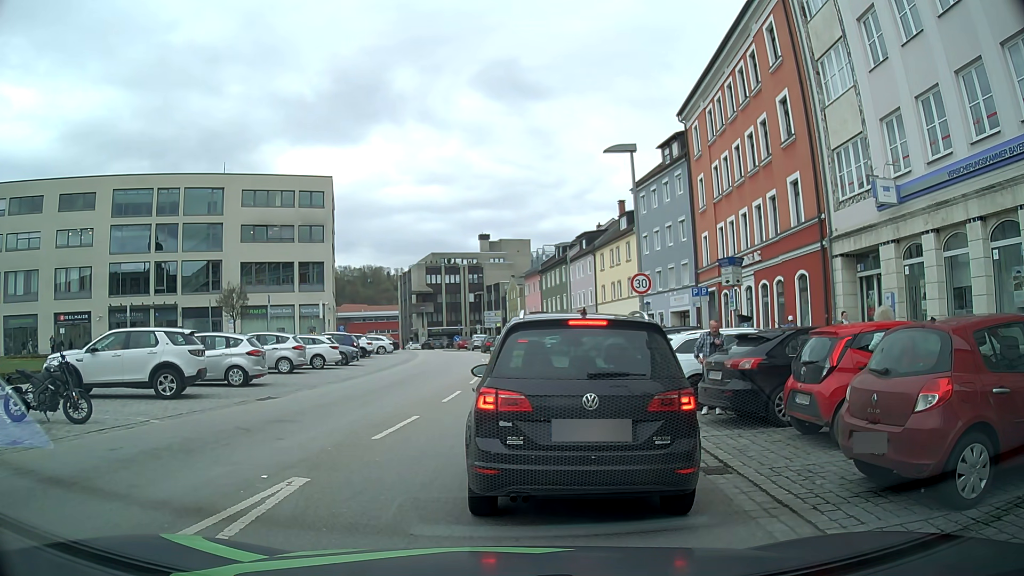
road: tertiary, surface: asphalt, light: Day
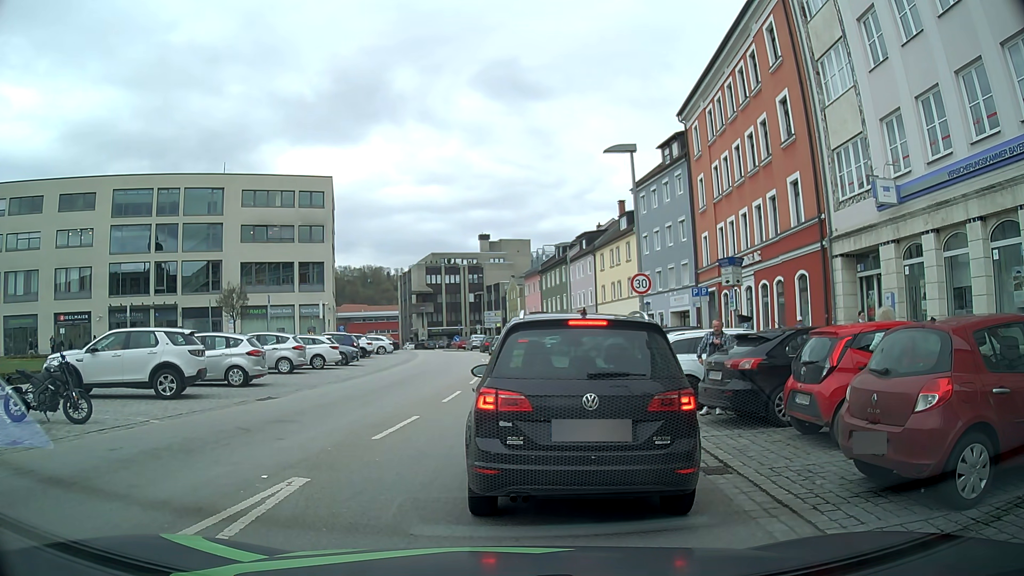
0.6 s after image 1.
(0.0, 0.0) m; 0°
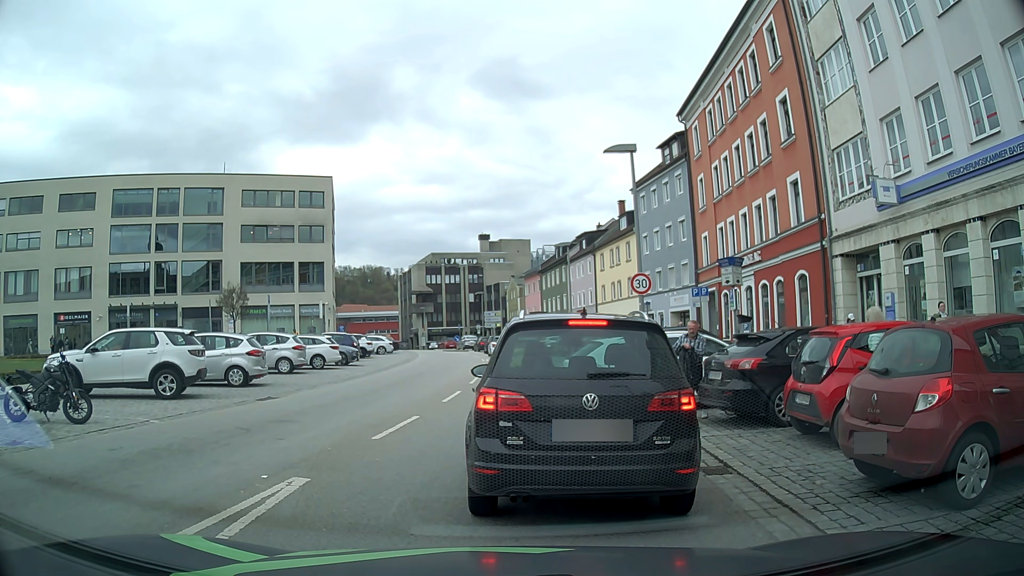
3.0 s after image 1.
(0.0, 0.0) m; 0°
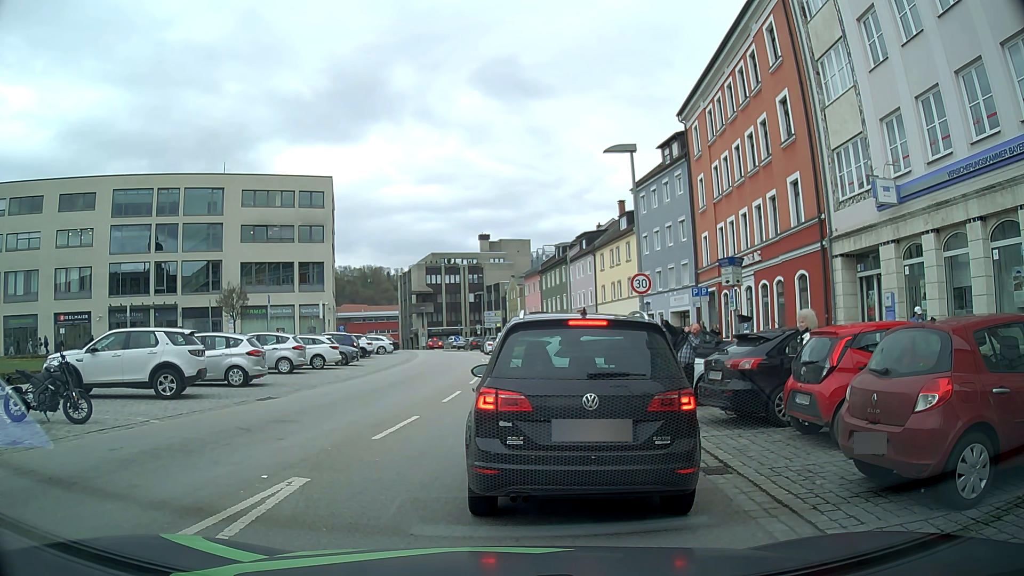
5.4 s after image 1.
(0.0, 0.0) m; 0°
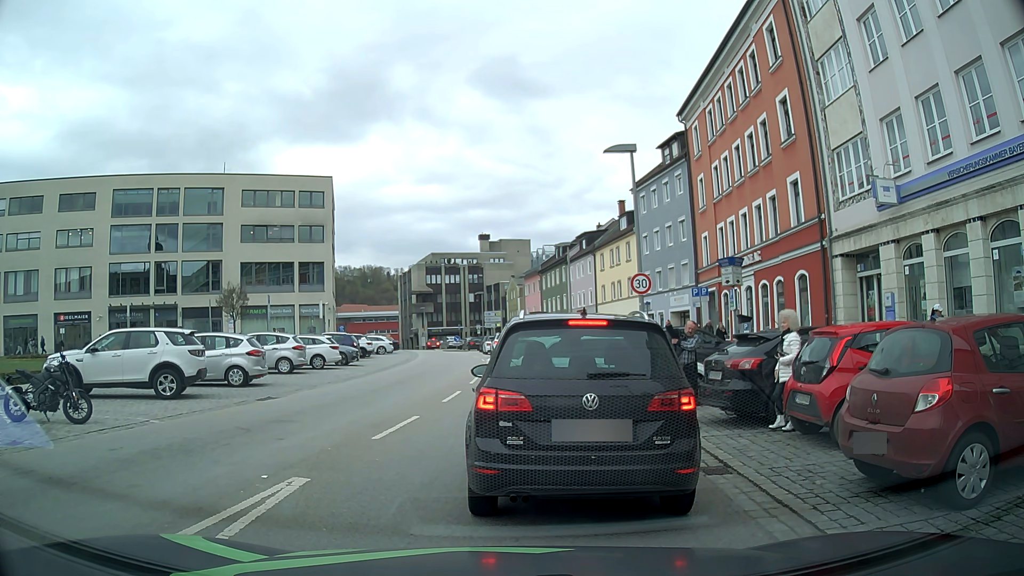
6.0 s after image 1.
(0.0, 0.0) m; 0°
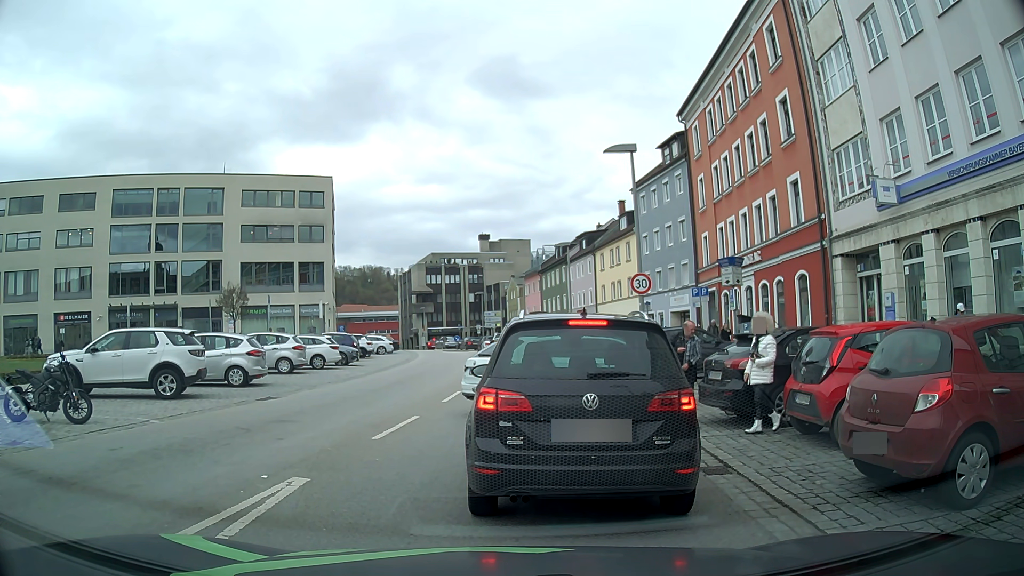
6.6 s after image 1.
(0.0, 0.0) m; 0°
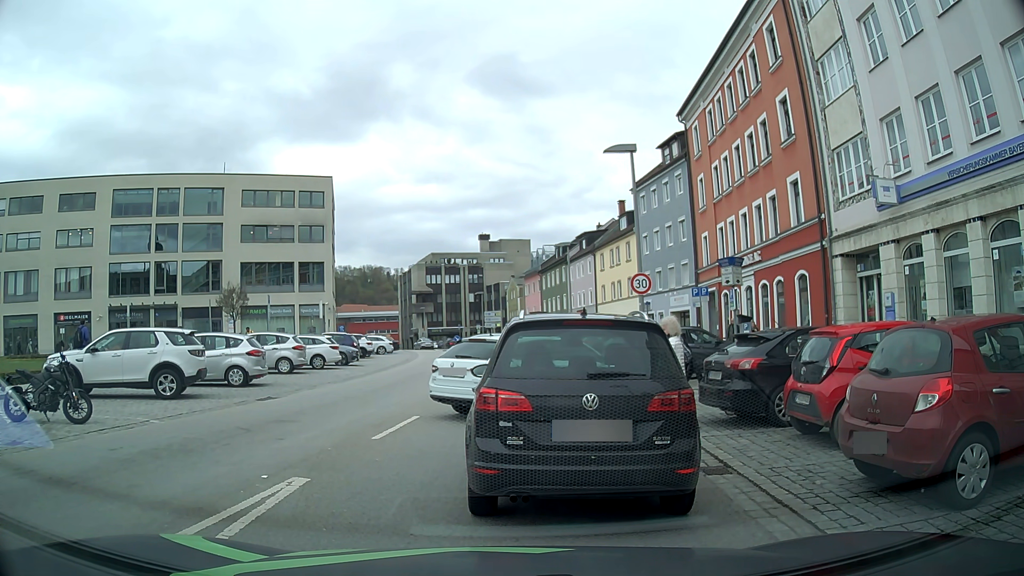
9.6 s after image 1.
(0.0, 0.0) m; 0°
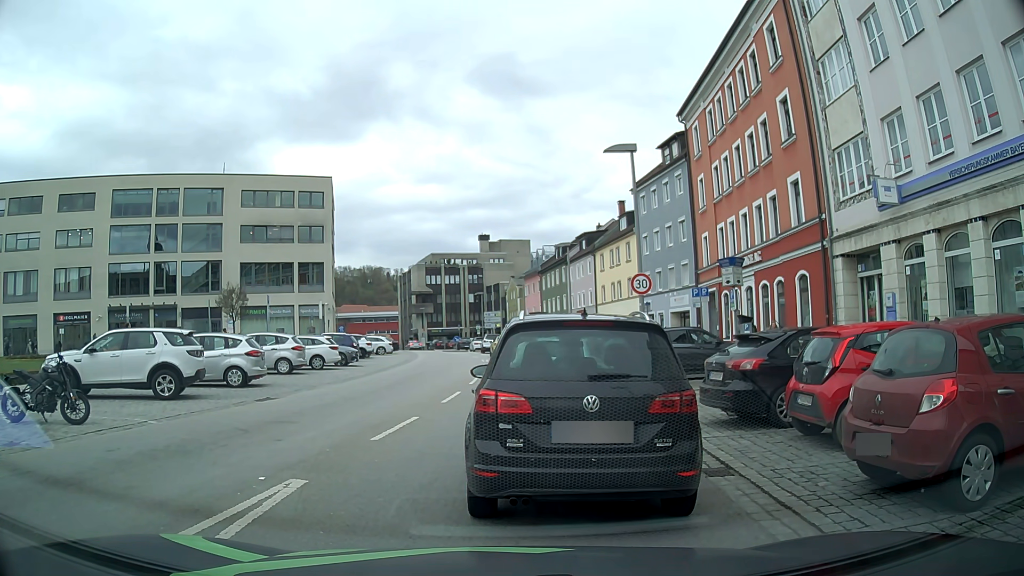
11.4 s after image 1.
(0.0, 0.0) m; 0°
